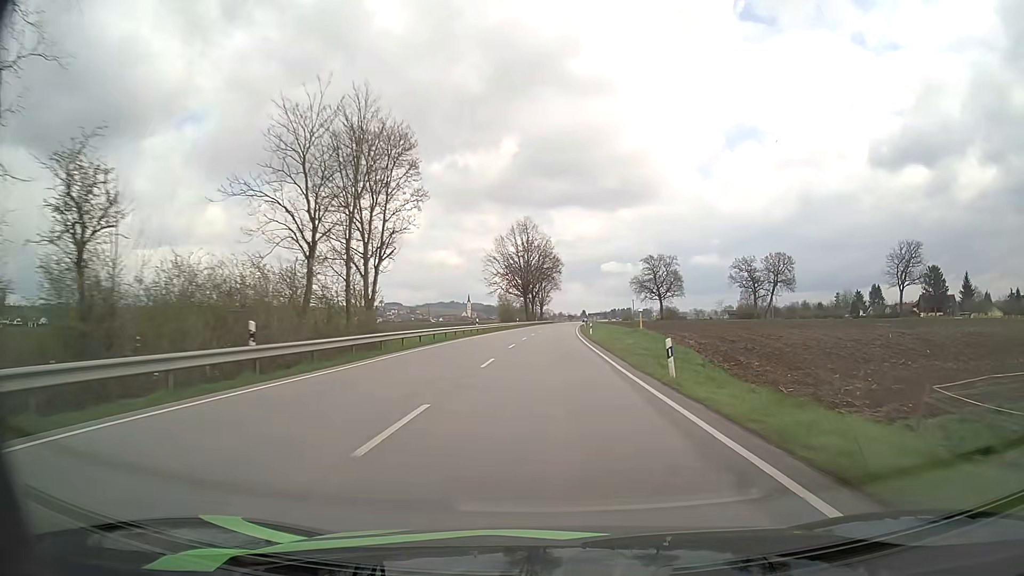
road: primary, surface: asphalt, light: Day
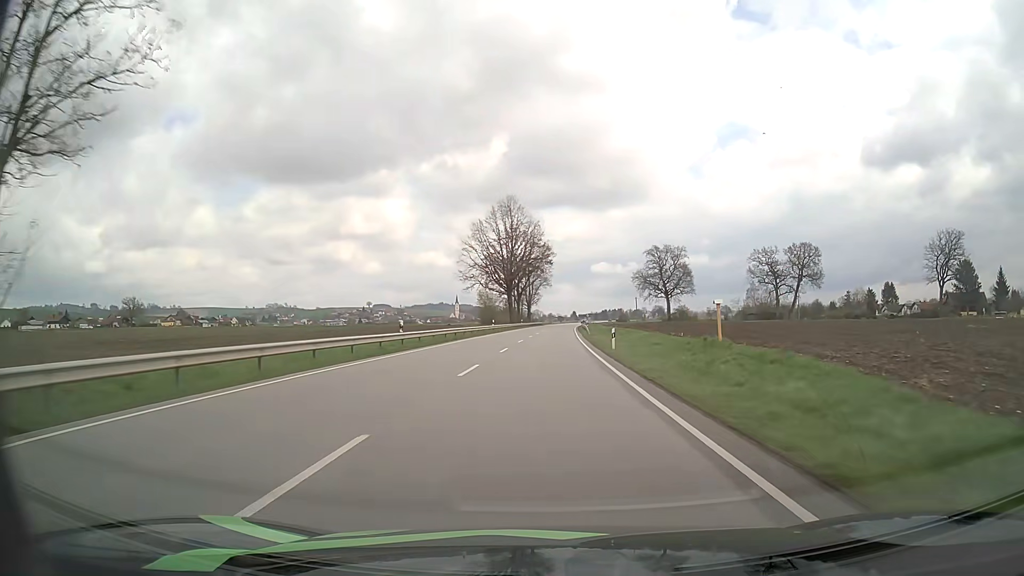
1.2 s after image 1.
(+0.2, +26.5) m; +1°
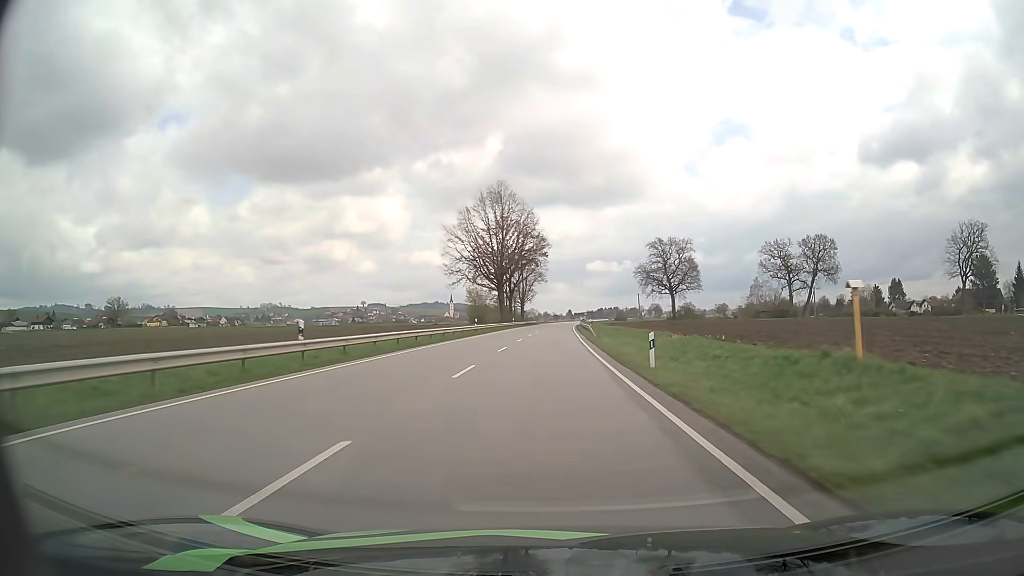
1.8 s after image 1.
(+0.1, +12.7) m; 0°
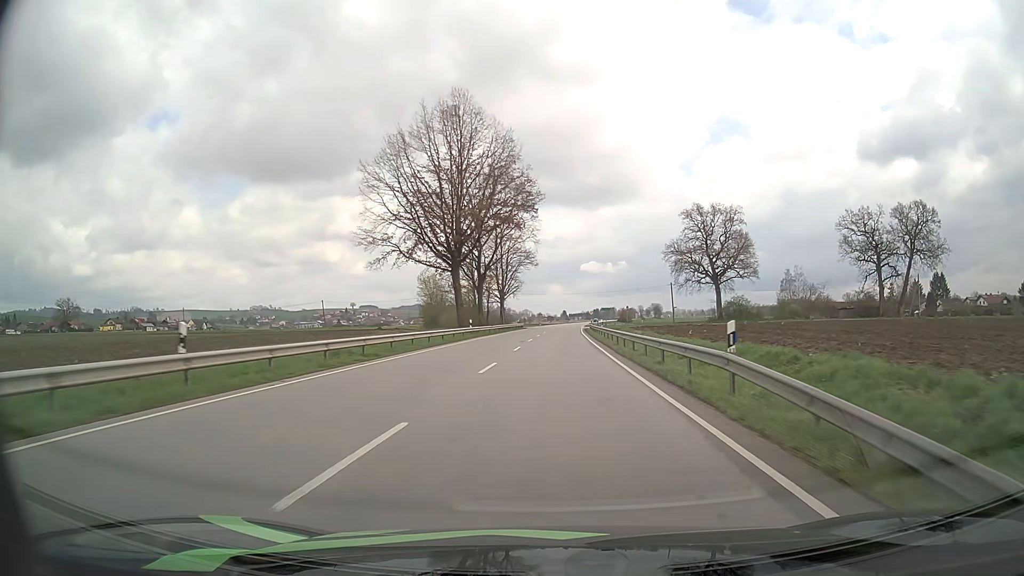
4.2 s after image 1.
(+0.4, +47.3) m; 0°
